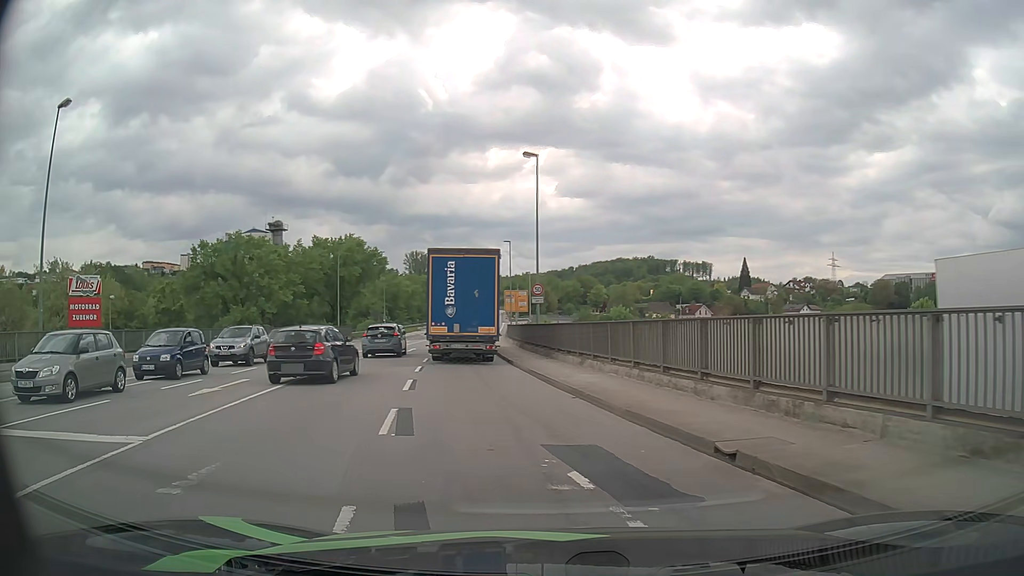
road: primary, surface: asphalt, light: Day
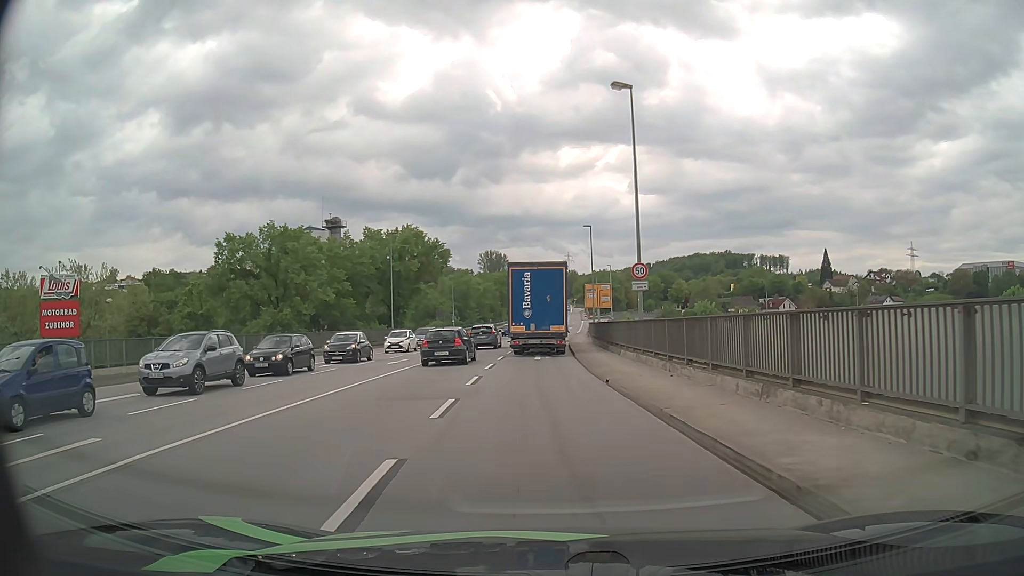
(-0.8, +10.5) m; -6°
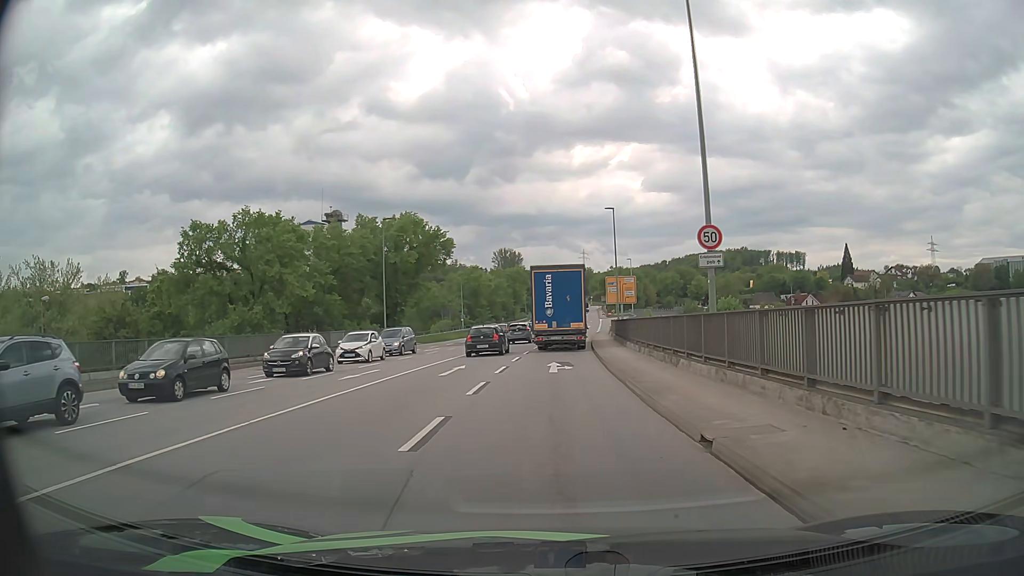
(-0.1, +8.9) m; -1°
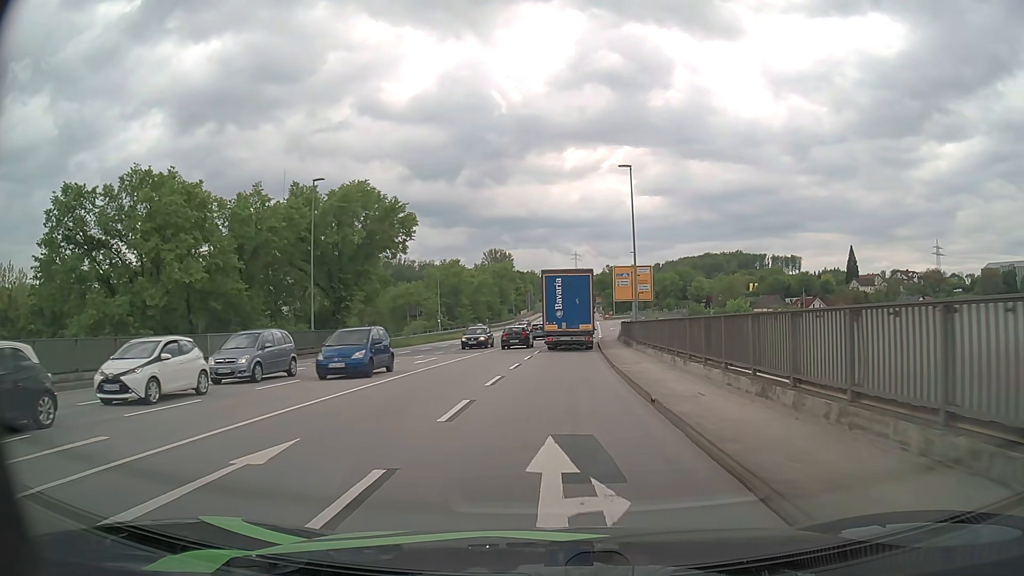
(0.0, +16.0) m; +1°
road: primary_link
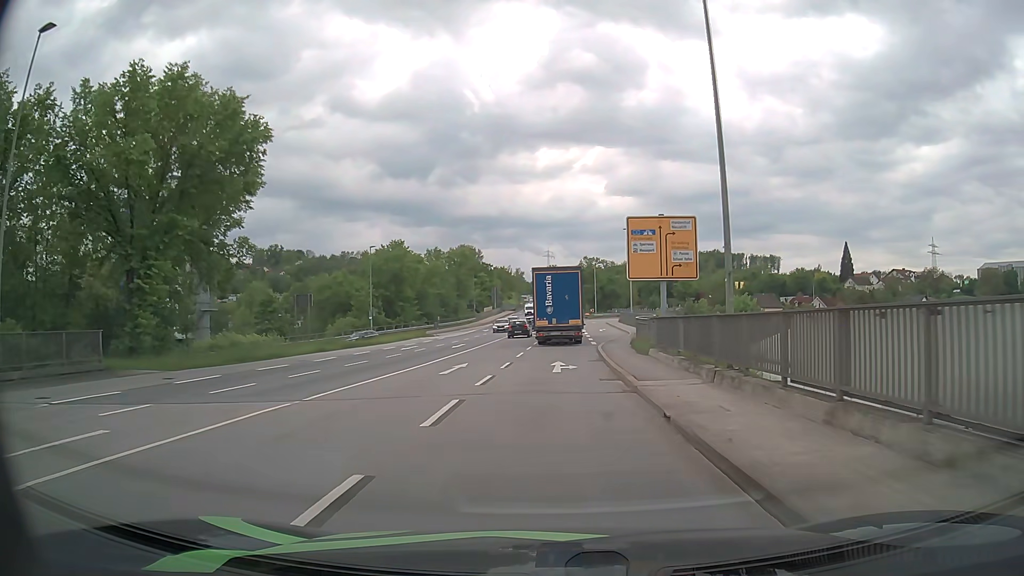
(+0.5, +24.6) m; +2°
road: primary
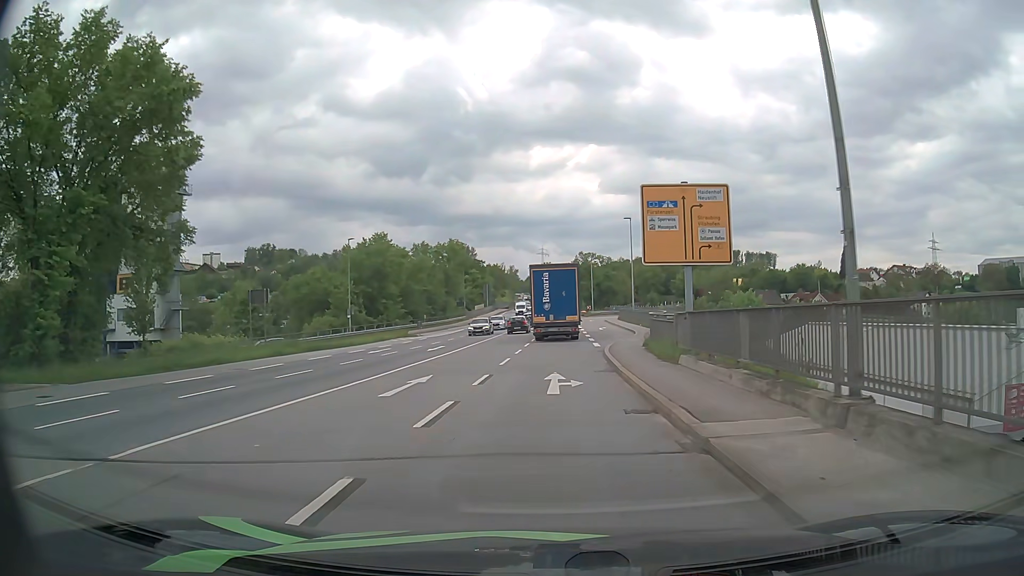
(+0.1, +6.3) m; +1°
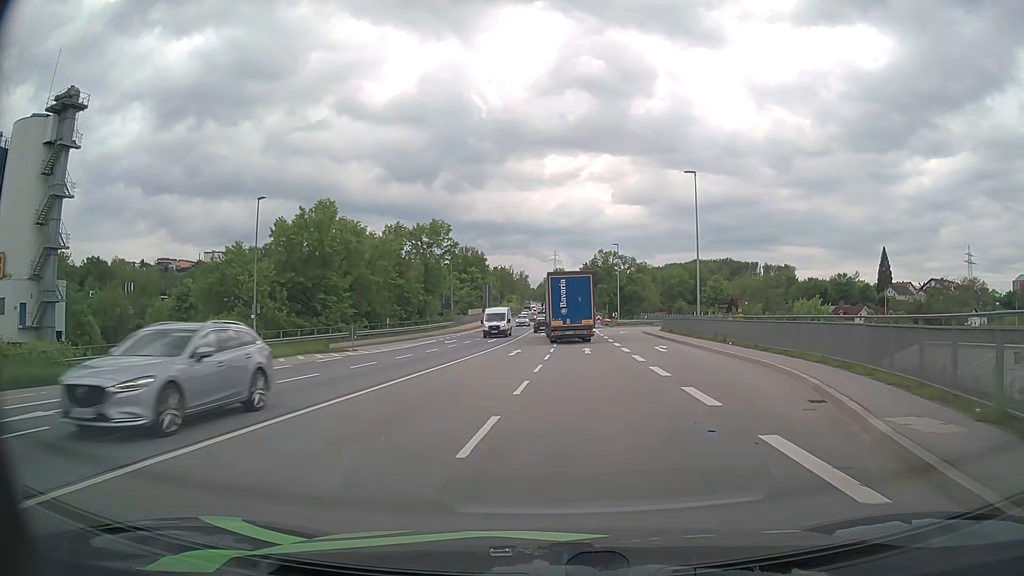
(-0.3, +25.9) m; -2°
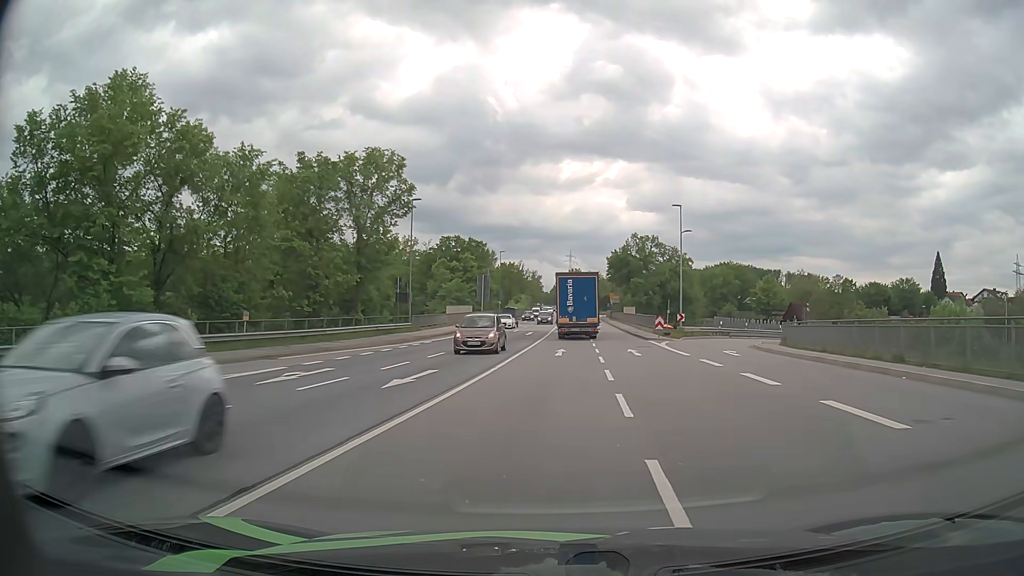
(-0.2, +33.3) m; -1°
(0, +10) (0, +20) (0, +30) (+1, +40) (+1, +50) (+2, +60) (+2, +70) (+3, +80) (+3, +90) (+3, +100) m
